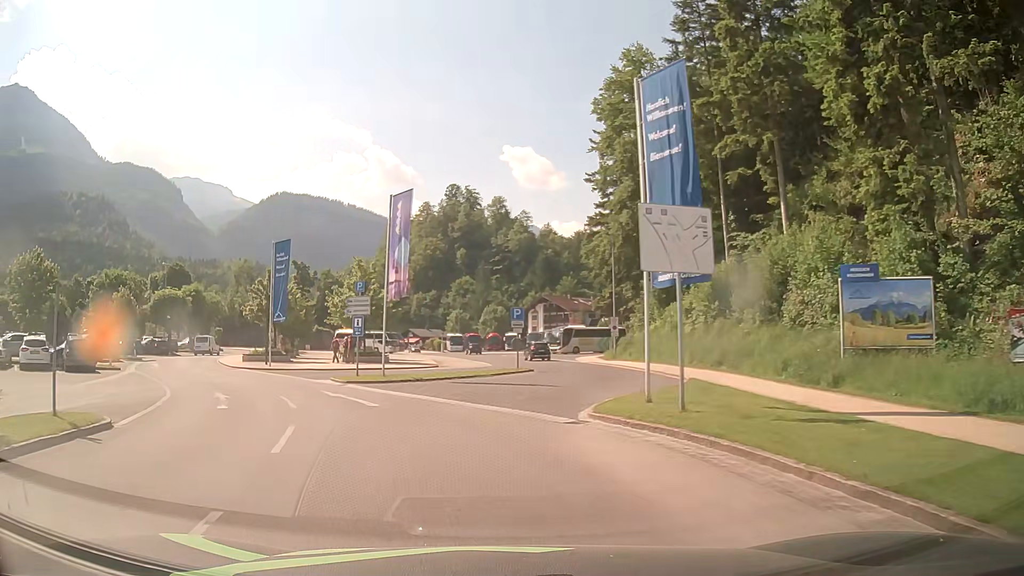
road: residential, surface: asphalt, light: Day
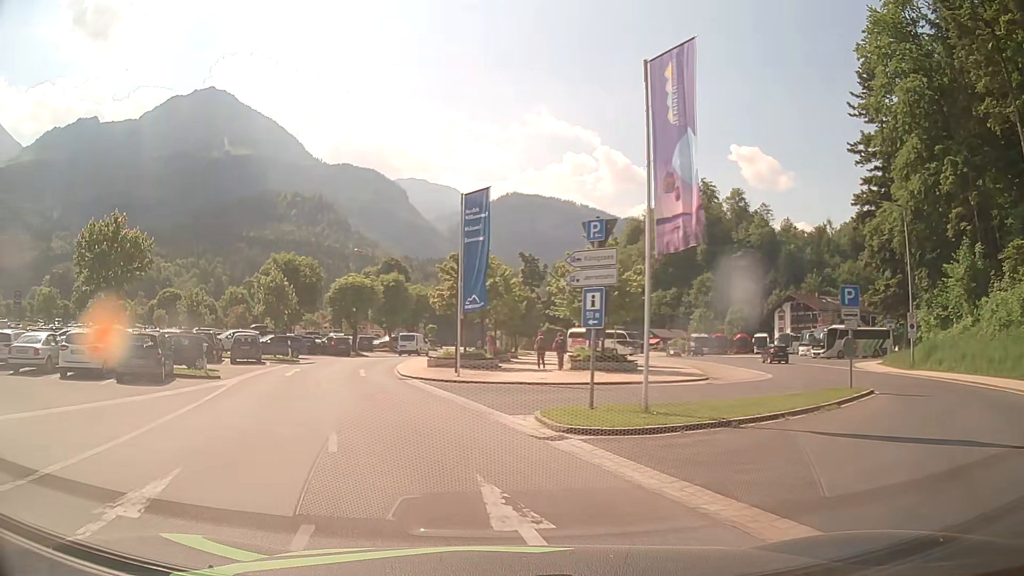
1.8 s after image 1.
(-2.1, +12.5) m; -20°
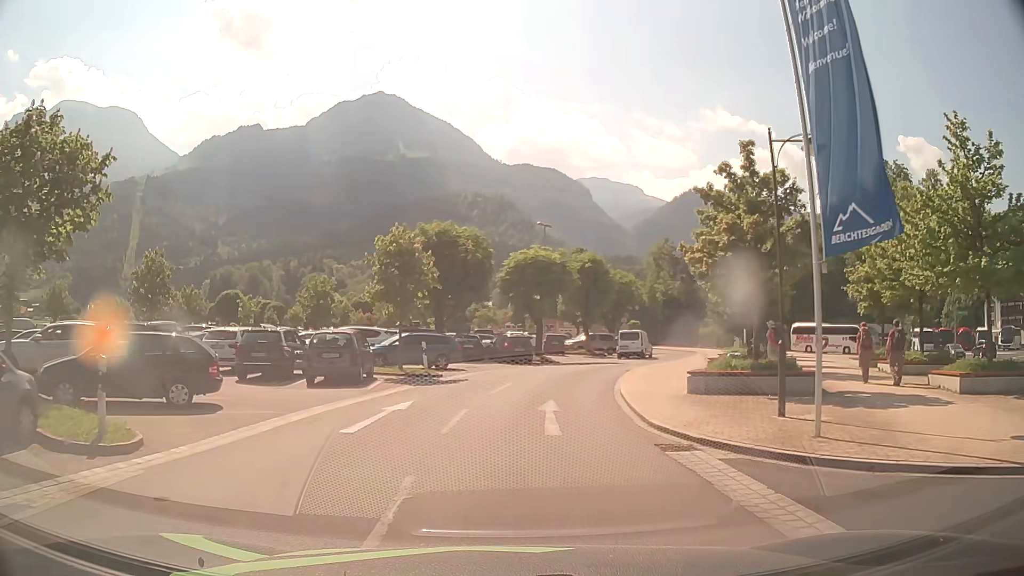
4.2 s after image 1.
(-3.0, +16.2) m; -16°
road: service
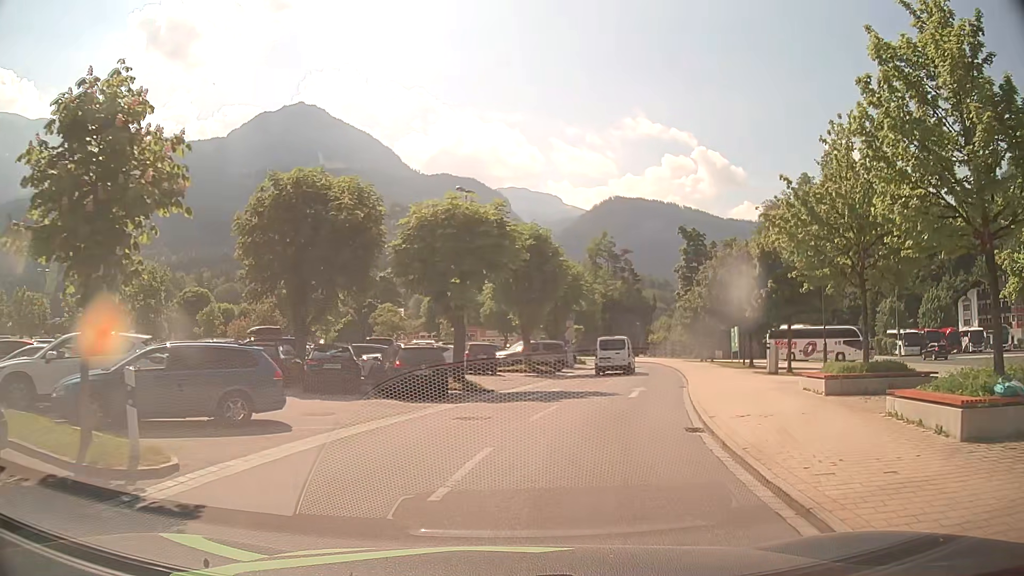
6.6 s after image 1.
(+0.3, +15.9) m; +5°
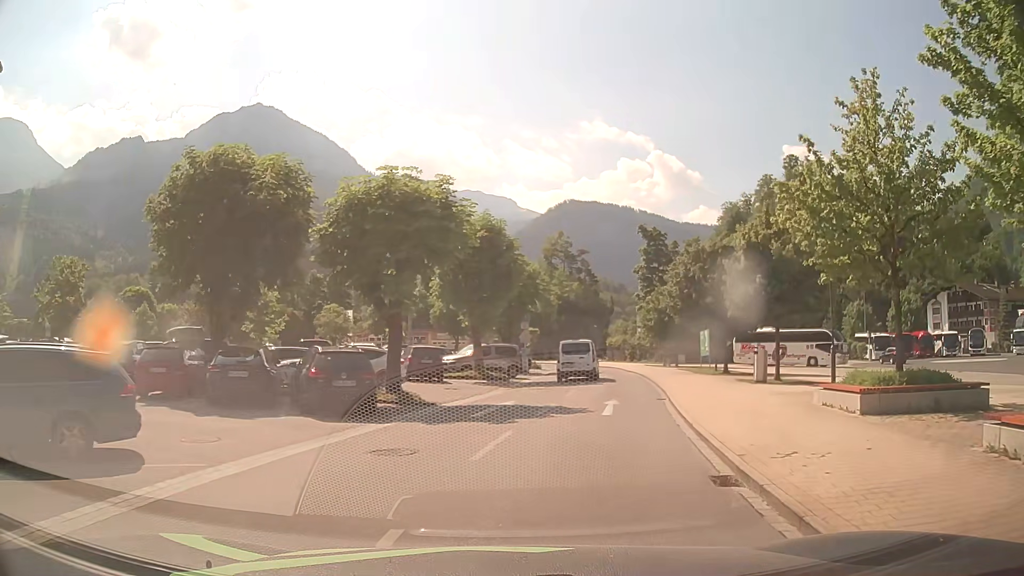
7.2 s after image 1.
(+0.2, +3.7) m; +5°
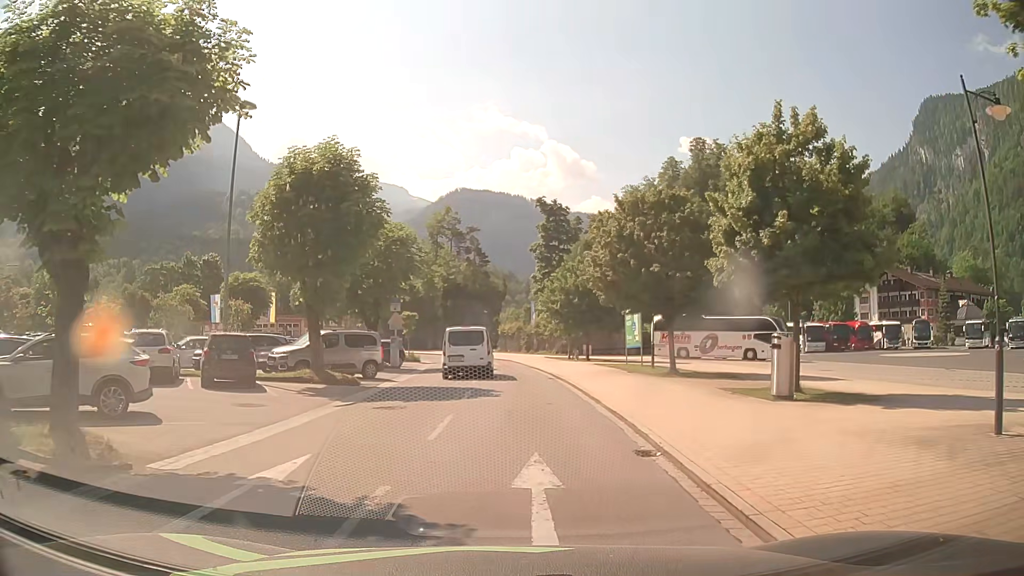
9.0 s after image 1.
(+0.9, +10.6) m; +10°
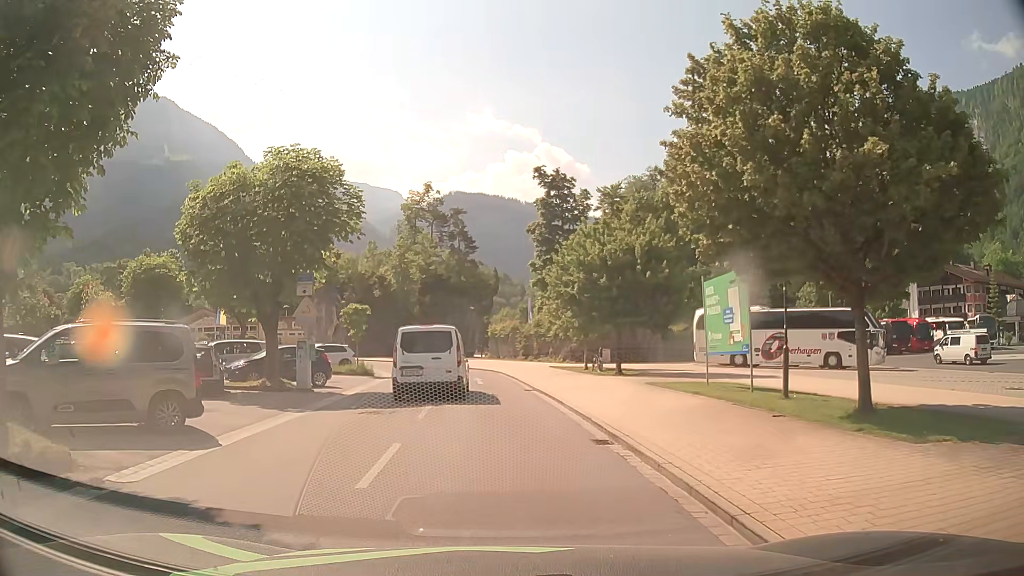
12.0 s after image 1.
(+0.2, +15.0) m; 0°
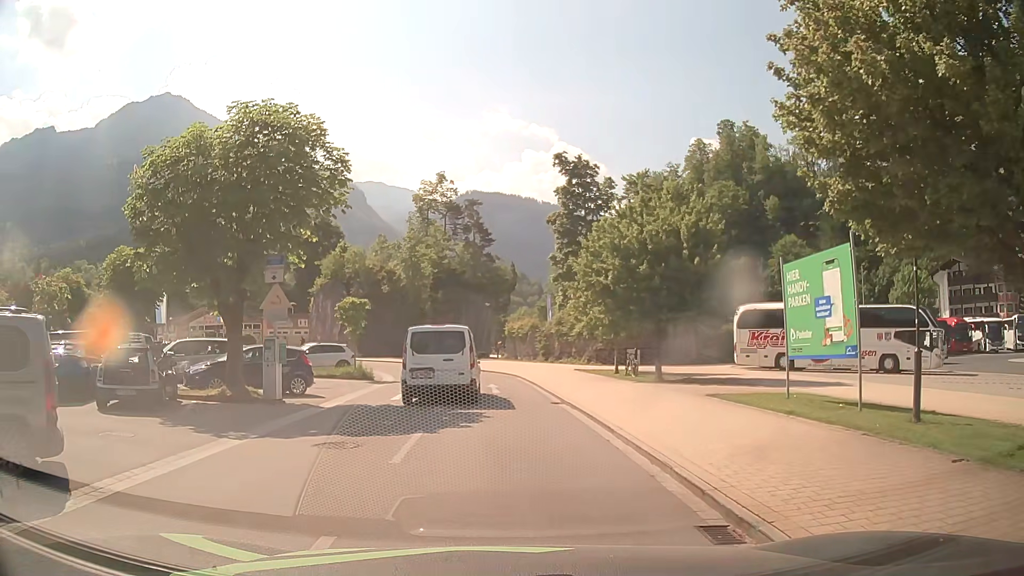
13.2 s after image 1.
(0.0, +4.5) m; -1°
